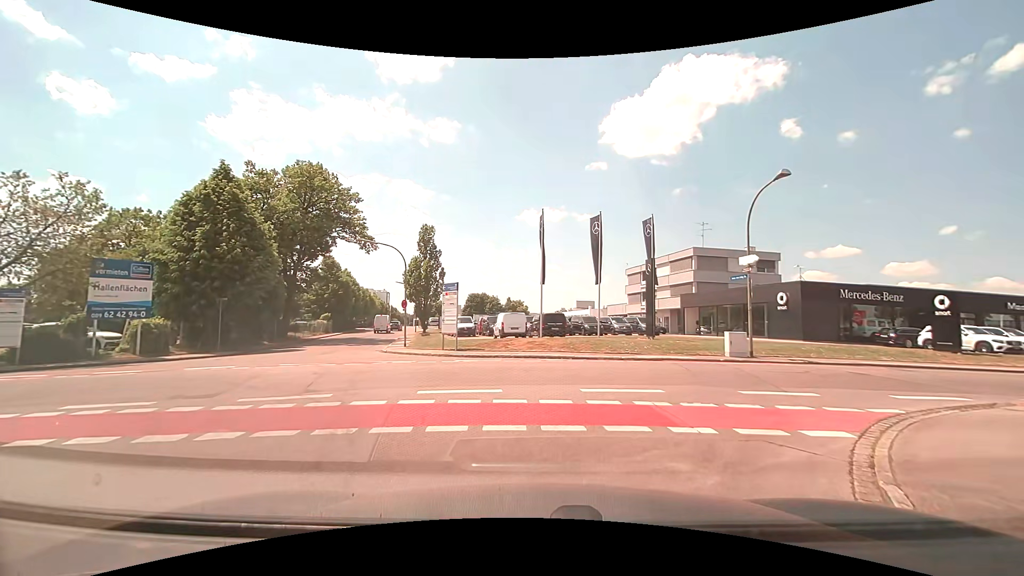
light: Day
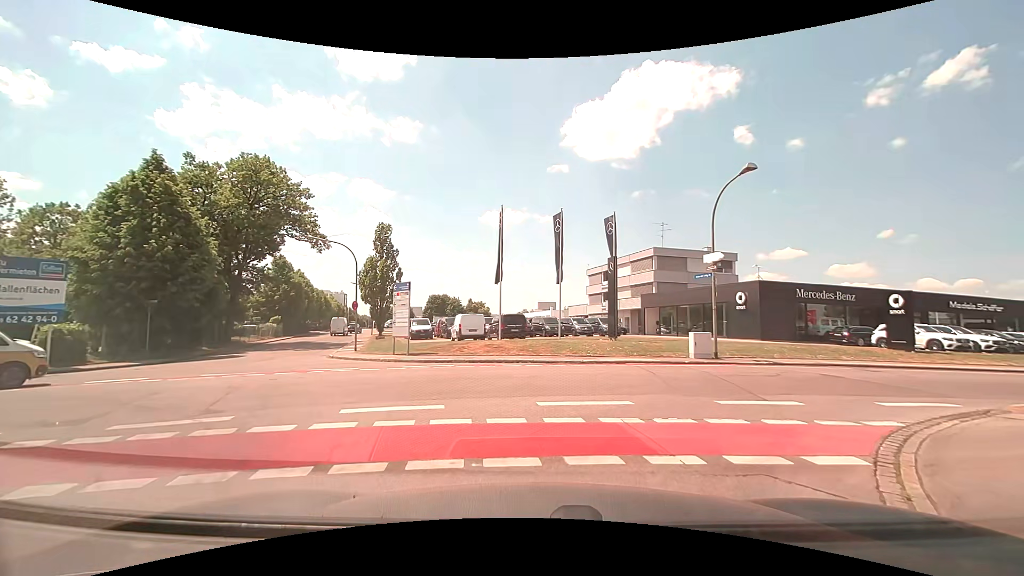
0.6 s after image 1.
(0.0, +1.4) m; +3°
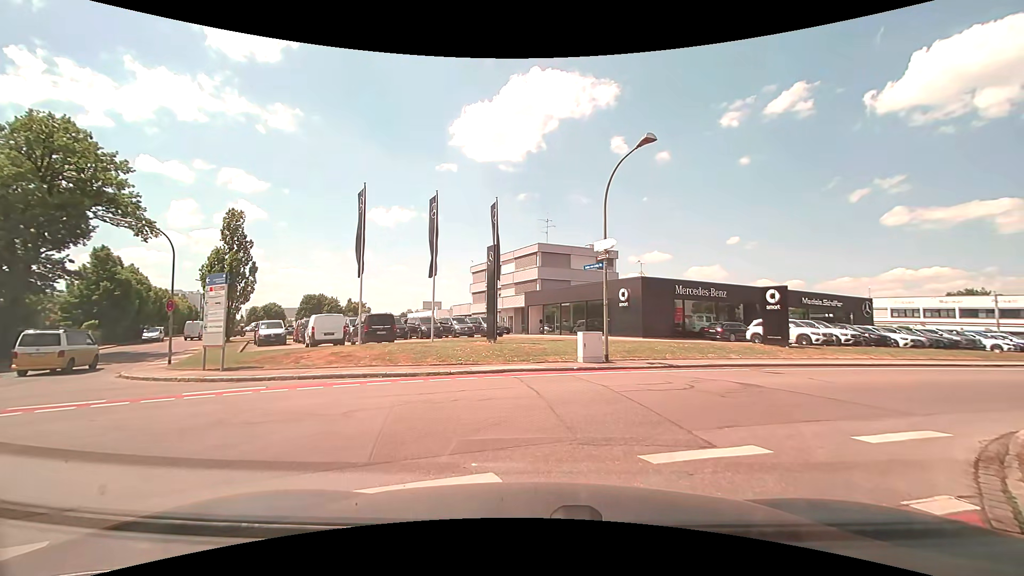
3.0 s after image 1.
(+0.4, +4.0) m; +12°
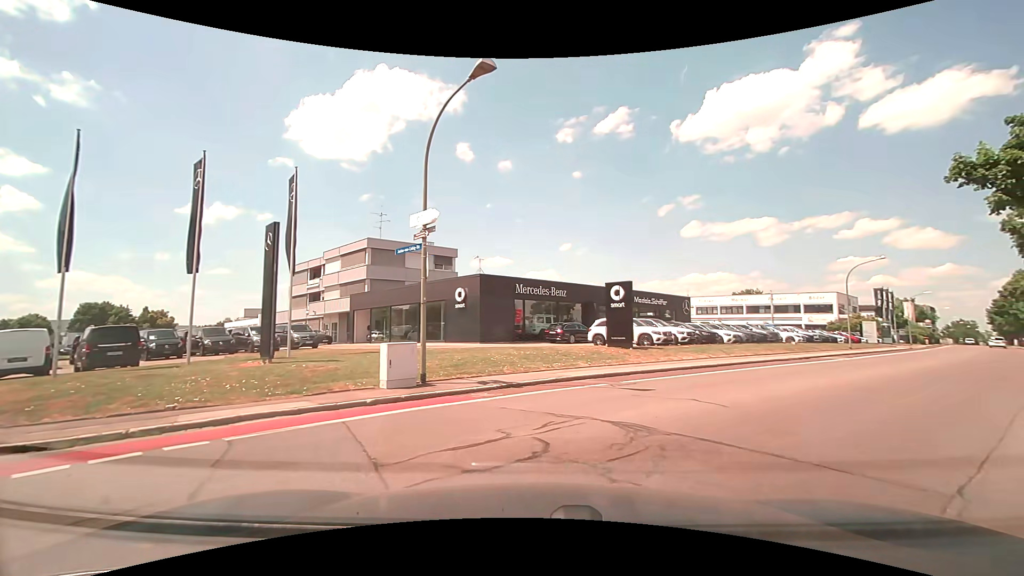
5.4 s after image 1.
(+0.7, +5.4) m; +18°
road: tertiary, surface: asphalt
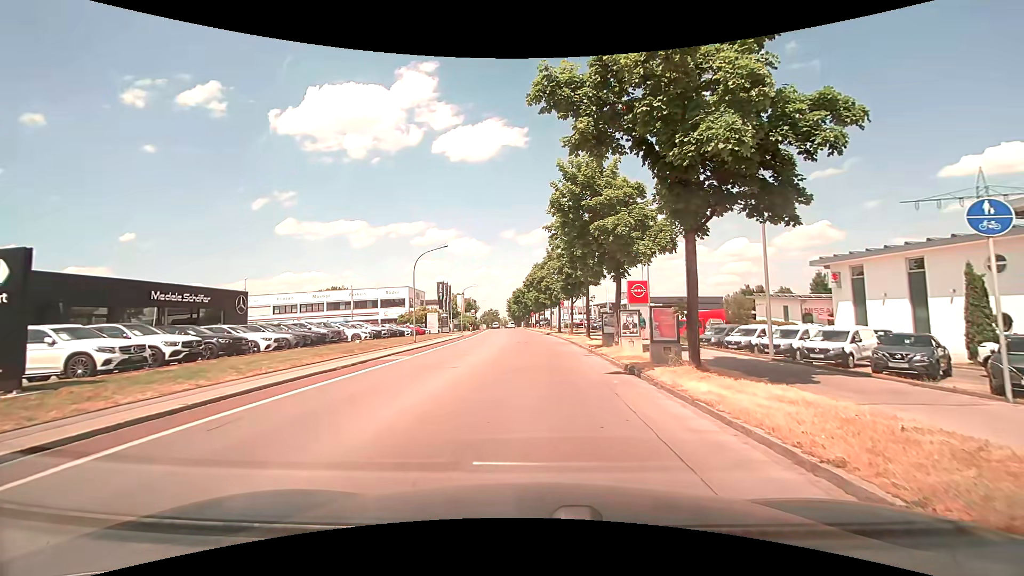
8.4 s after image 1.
(+3.9, +9.0) m; +44°
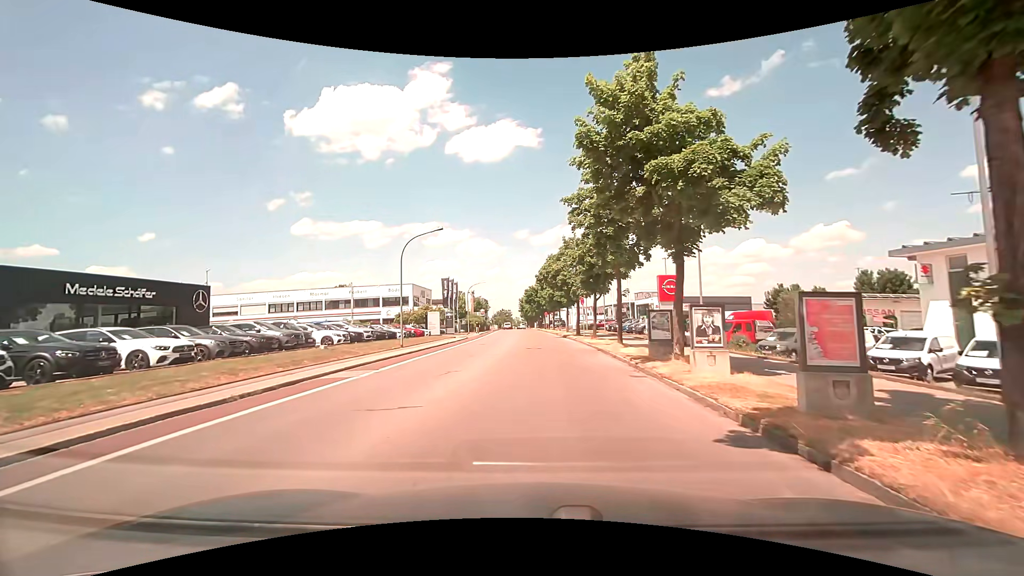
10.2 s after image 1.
(-0.1, +7.2) m; -1°
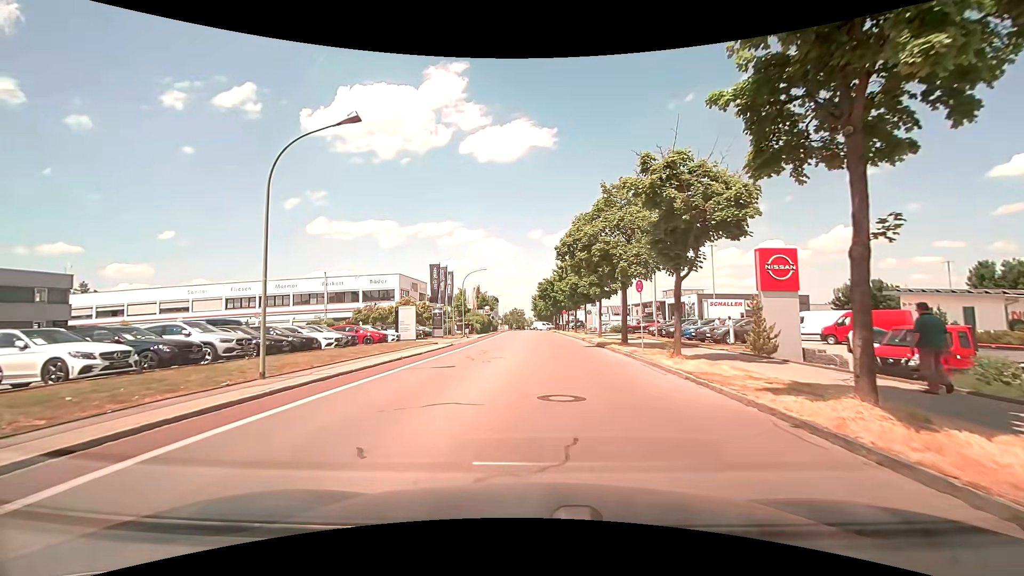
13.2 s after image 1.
(-0.3, +17.0) m; -1°
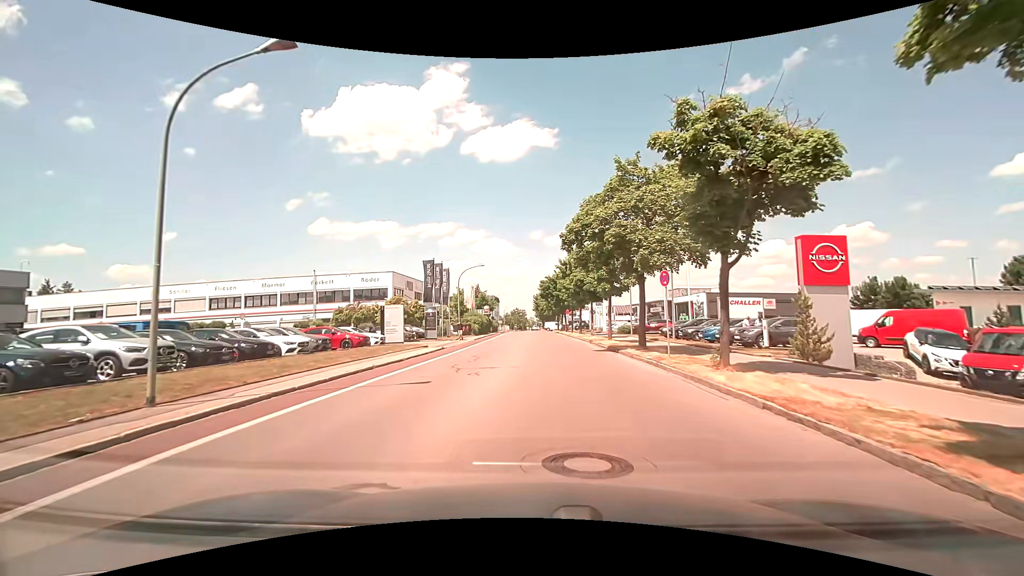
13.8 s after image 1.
(0.0, +4.1) m; -1°
(0, +10) (0, +20) (0, +30) (+1, +40) (+1, +50) (+1, +60) (+1, +70) (+1, +80) (+1, +90) (+1, +100) m
